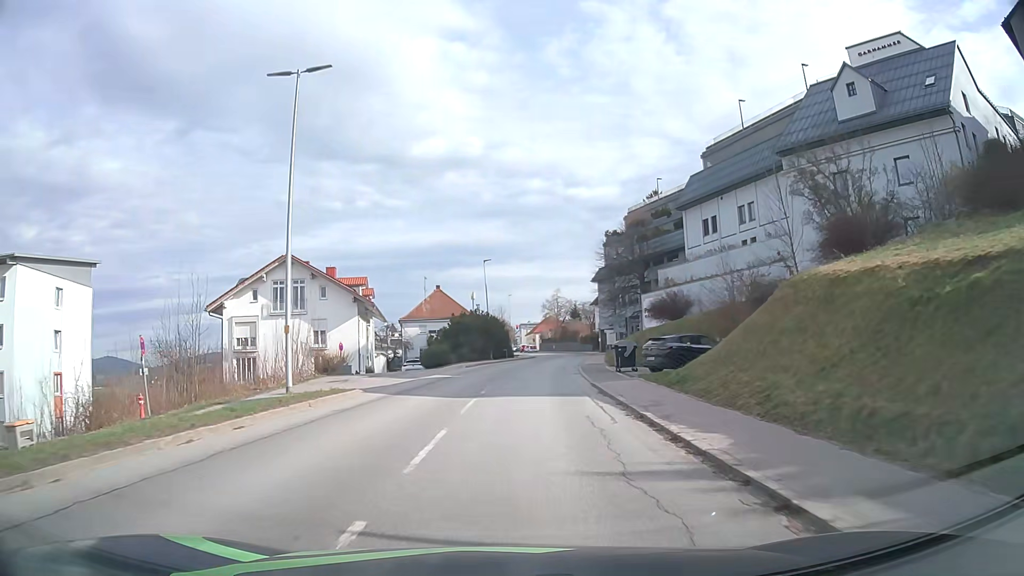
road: tertiary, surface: asphalt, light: Day
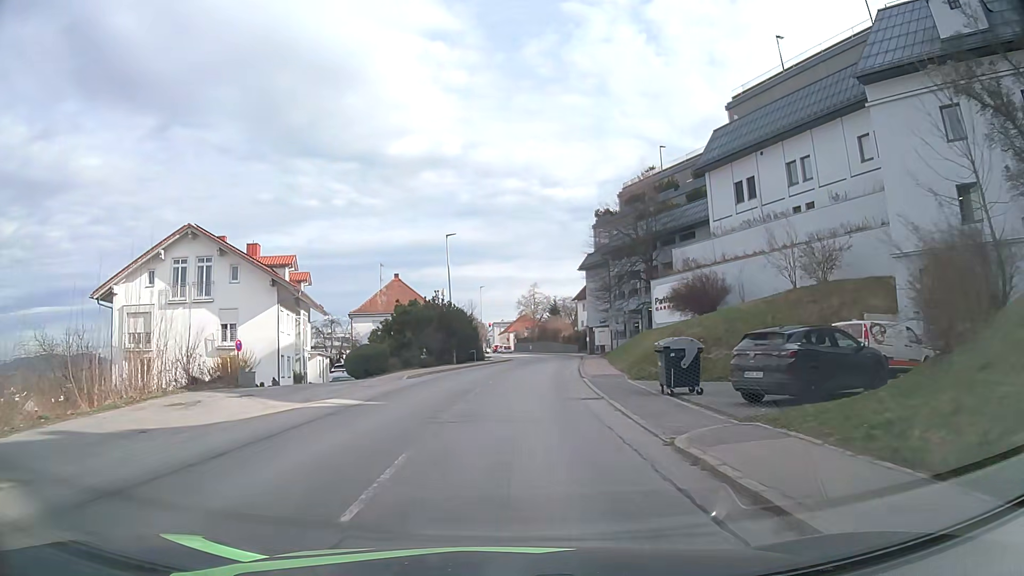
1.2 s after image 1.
(+0.2, +14.1) m; +2°
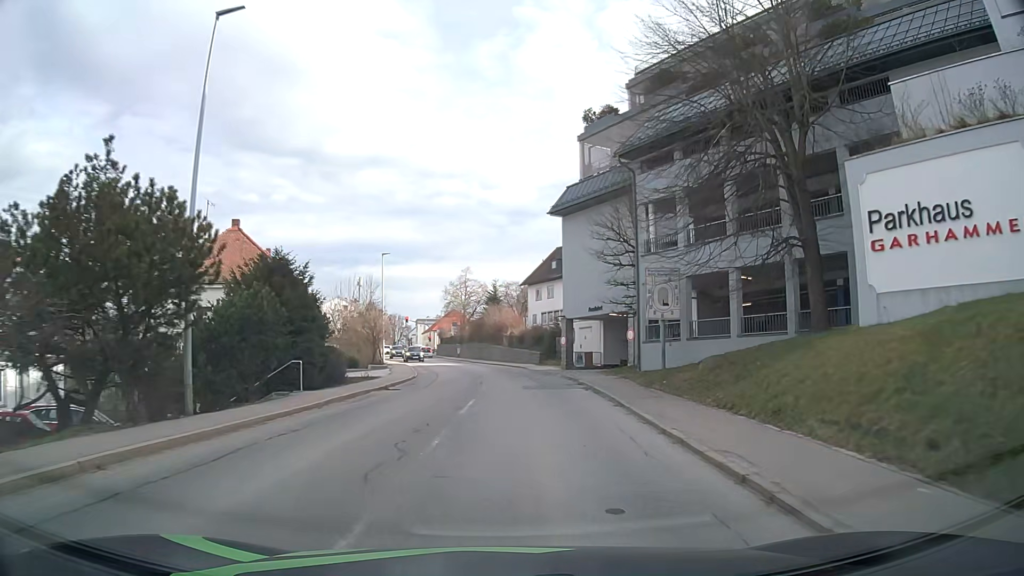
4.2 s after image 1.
(+1.1, +33.2) m; +6°
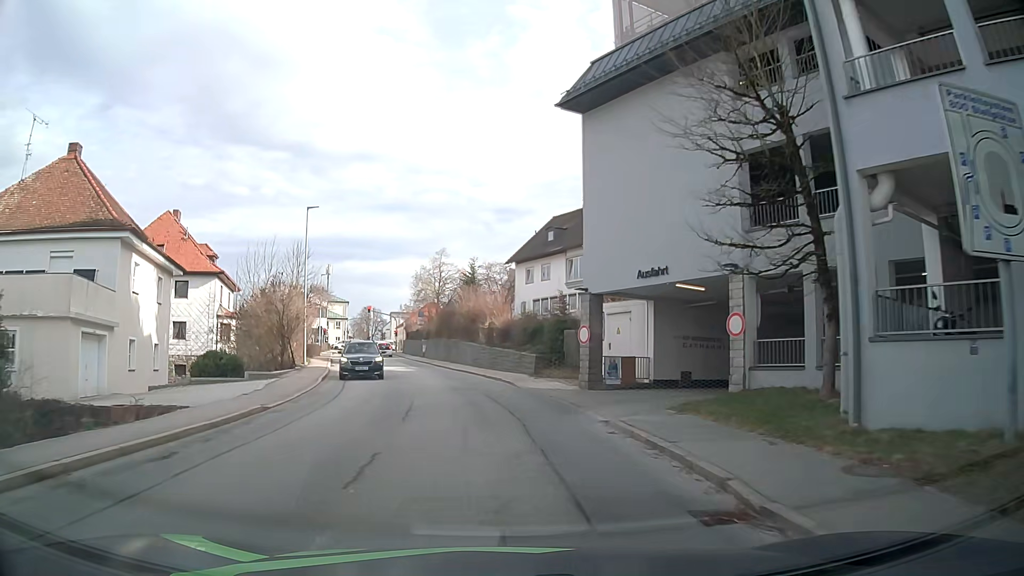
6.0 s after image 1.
(+0.5, +18.2) m; +2°
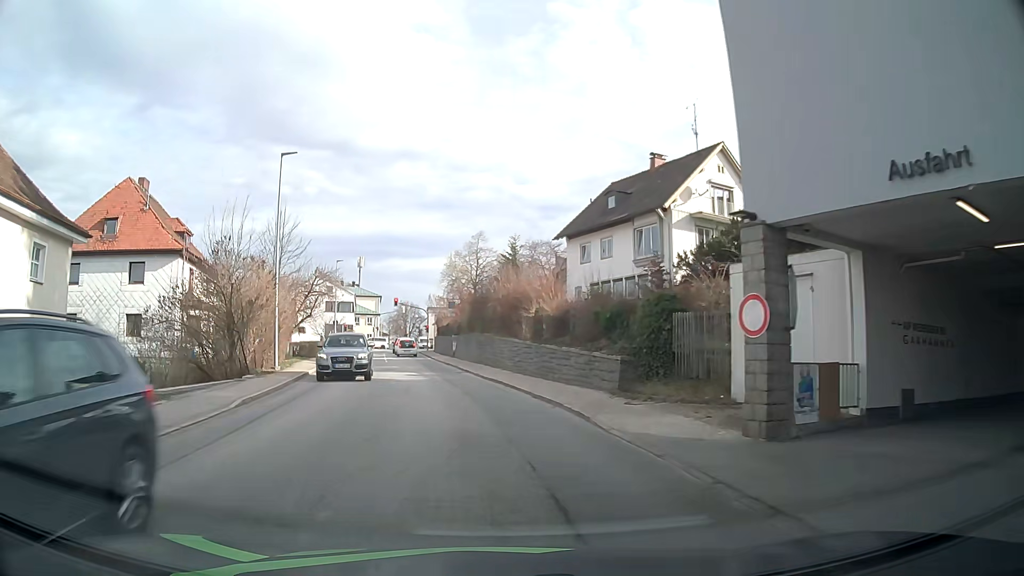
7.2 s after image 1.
(-0.2, +11.7) m; -3°
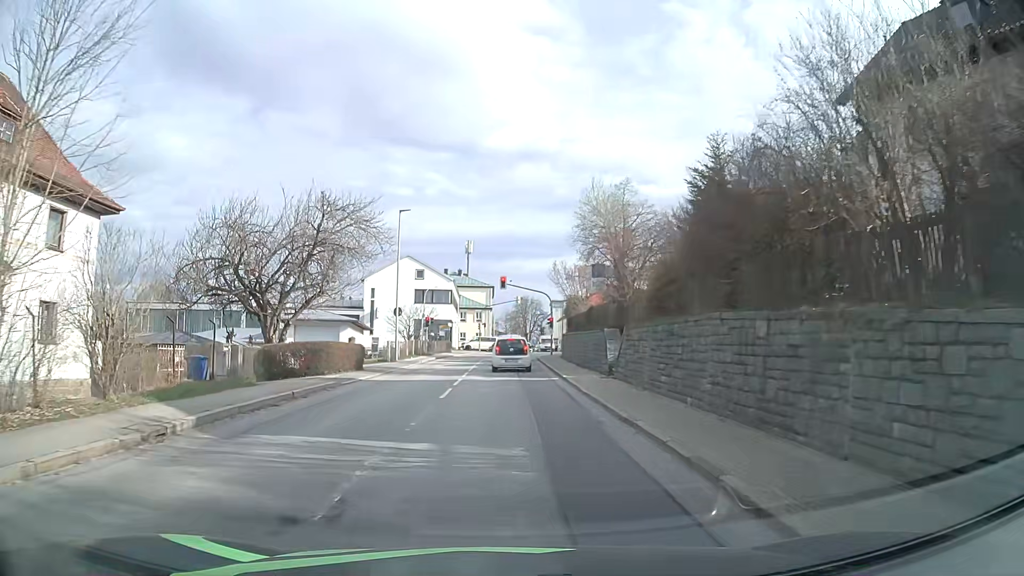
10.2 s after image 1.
(-2.9, +26.9) m; -11°
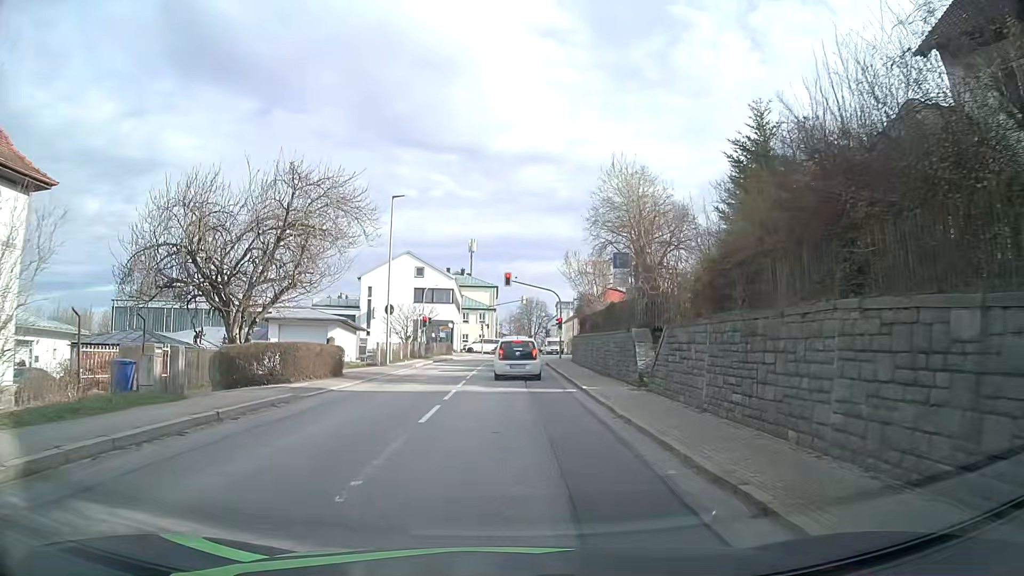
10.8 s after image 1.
(0.0, +4.5) m; 0°
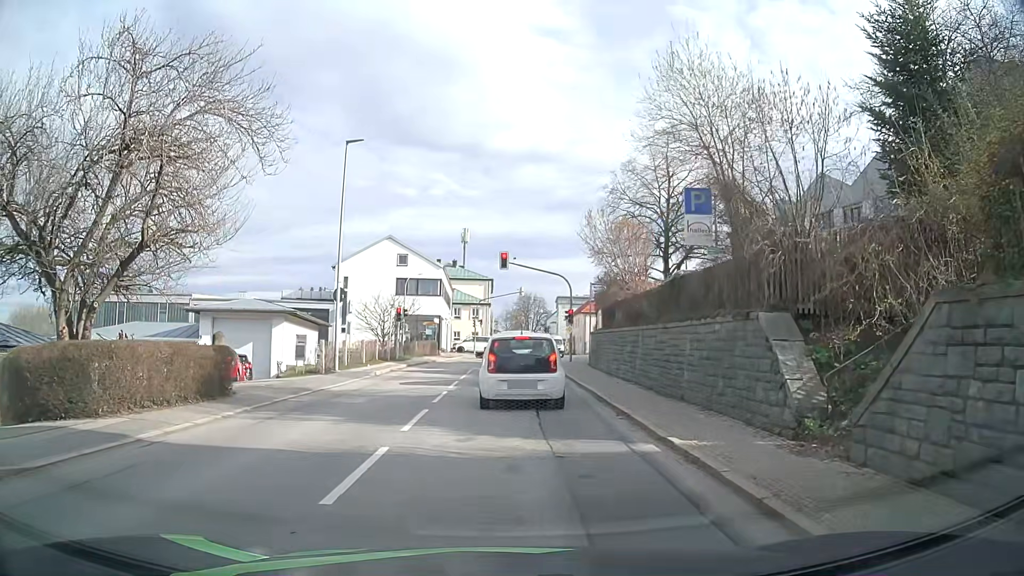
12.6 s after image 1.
(0.0, +10.1) m; -1°
